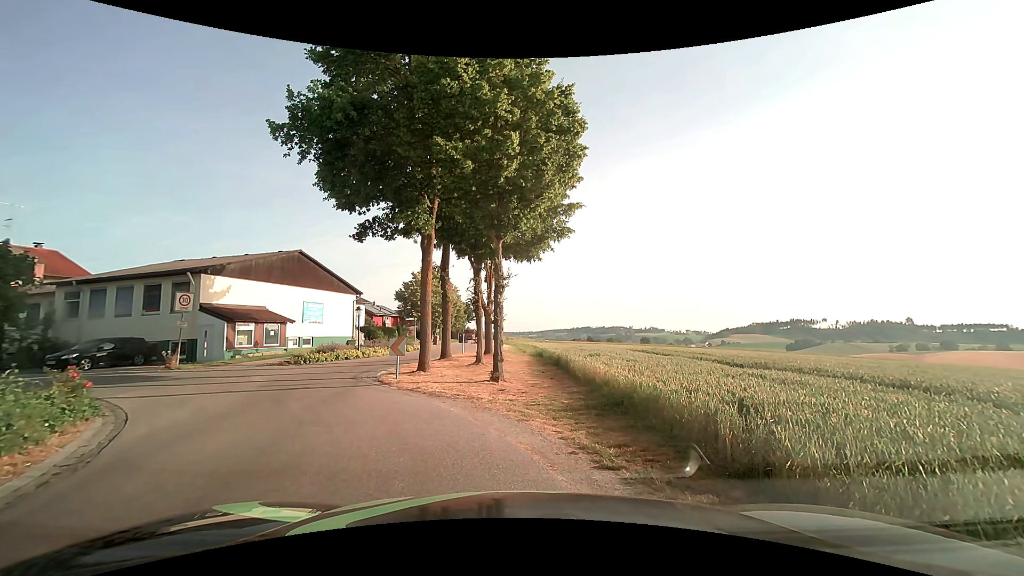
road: tertiary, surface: asphalt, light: Day
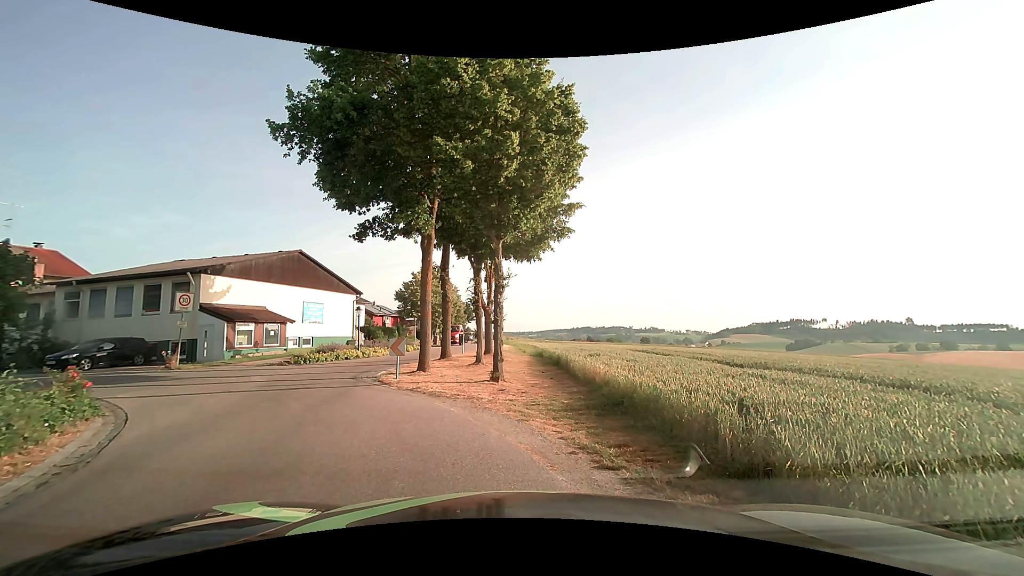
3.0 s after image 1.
(0.0, 0.0) m; 0°
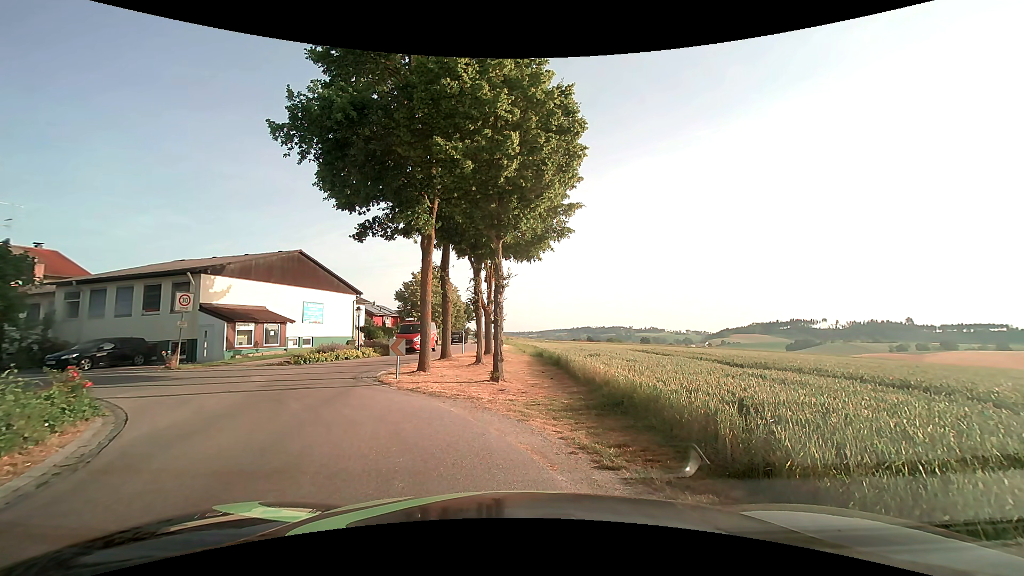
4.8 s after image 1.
(0.0, 0.0) m; 0°
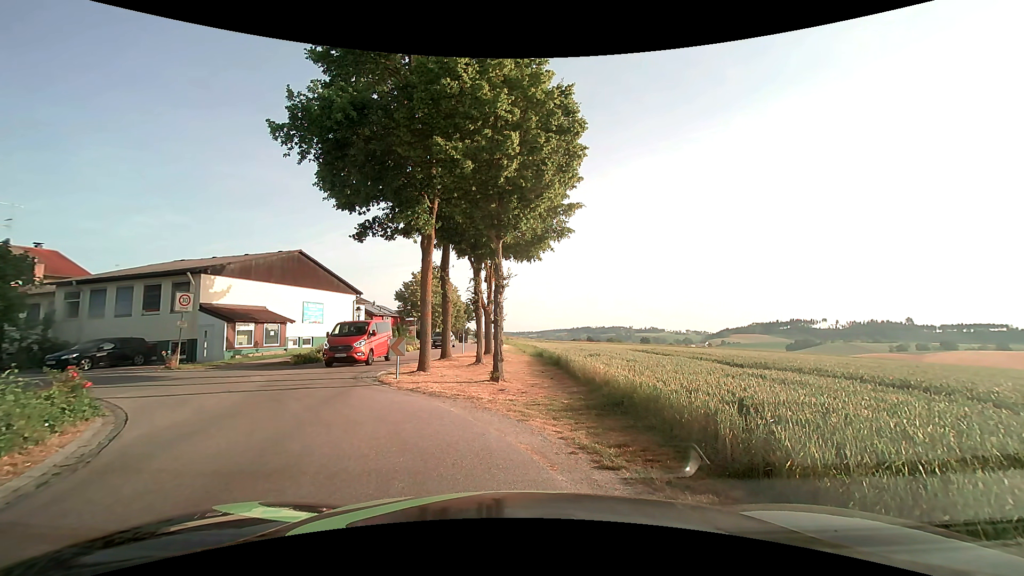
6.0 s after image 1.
(0.0, 0.0) m; 0°
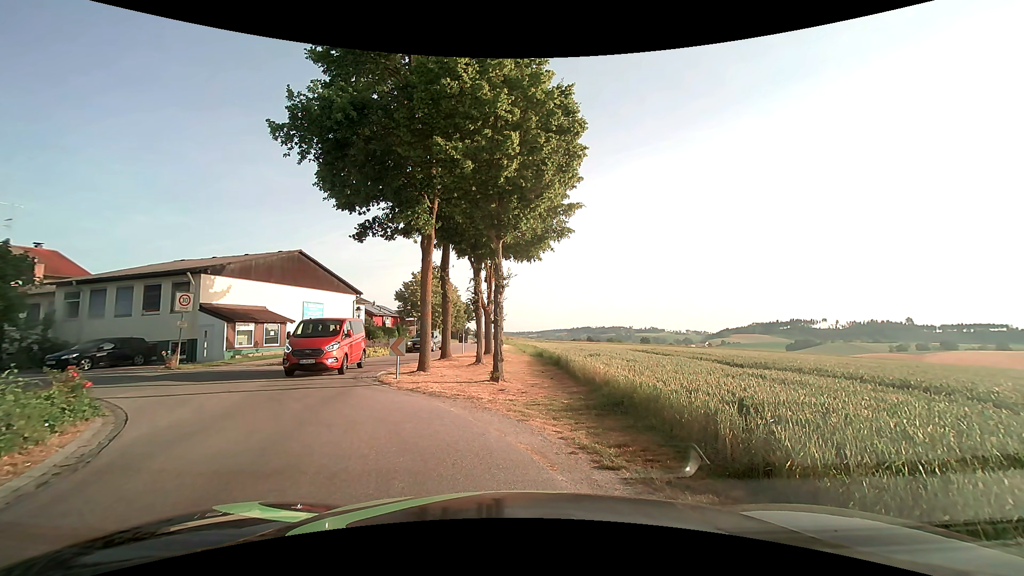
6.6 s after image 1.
(0.0, 0.0) m; 0°
